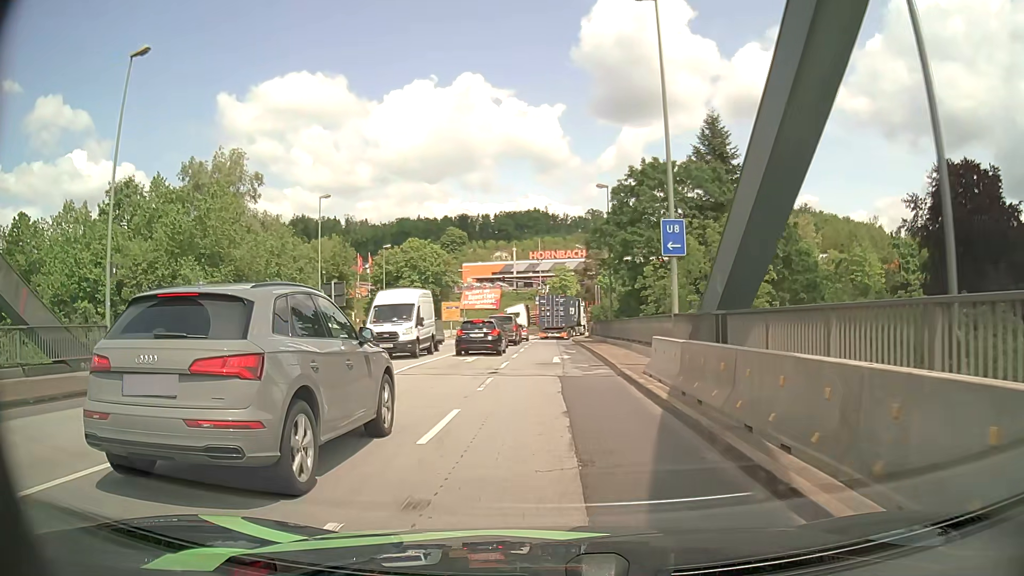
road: primary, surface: asphalt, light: Day
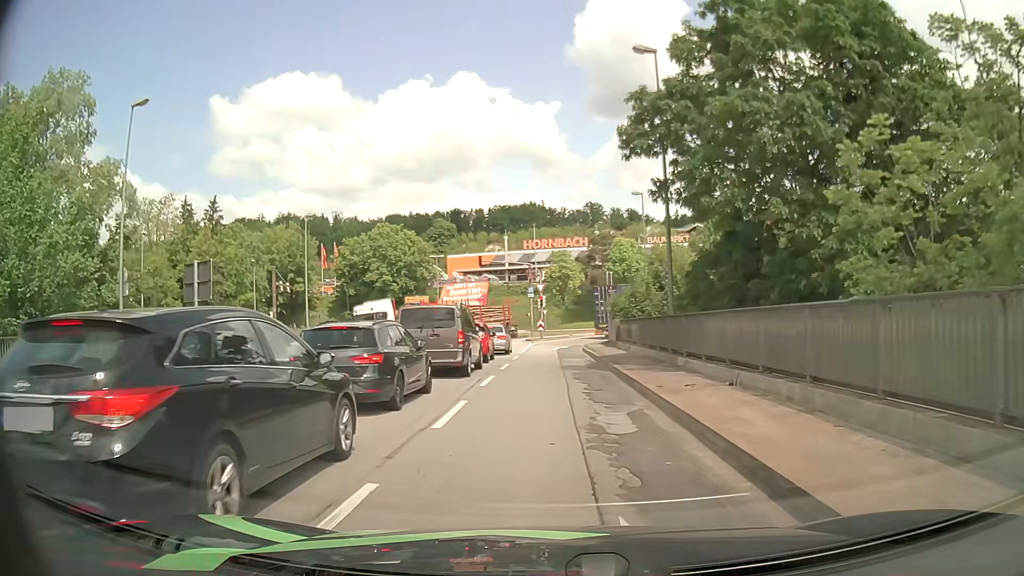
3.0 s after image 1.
(+0.1, +22.8) m; 0°
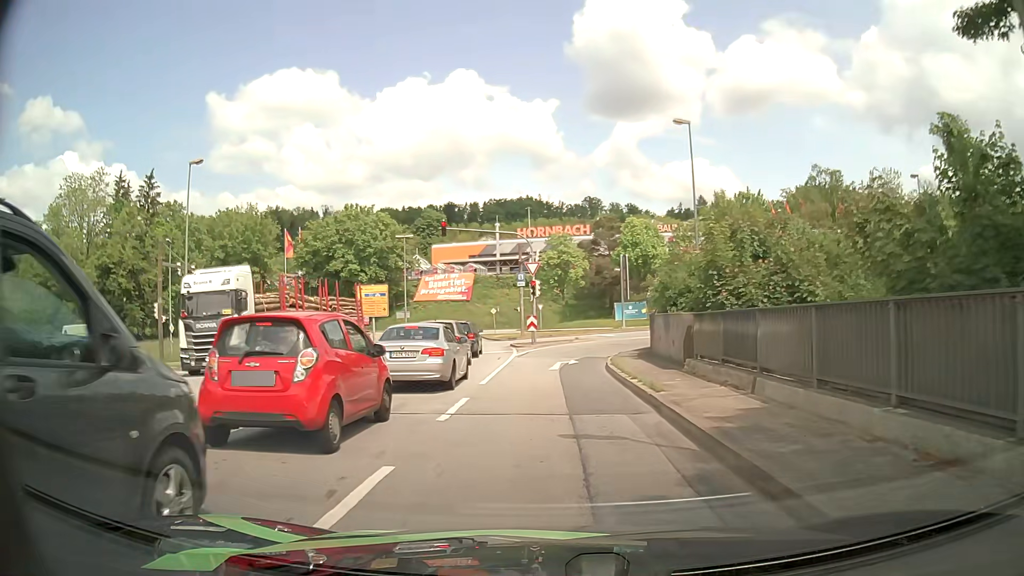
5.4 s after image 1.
(0.0, +17.3) m; 0°
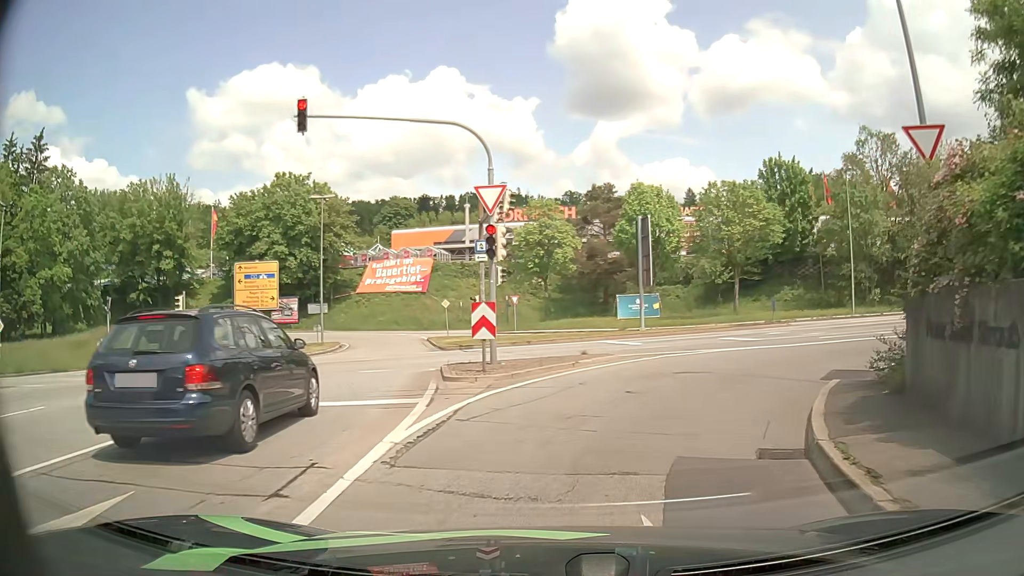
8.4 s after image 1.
(+0.1, +20.1) m; +2°
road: primary_link
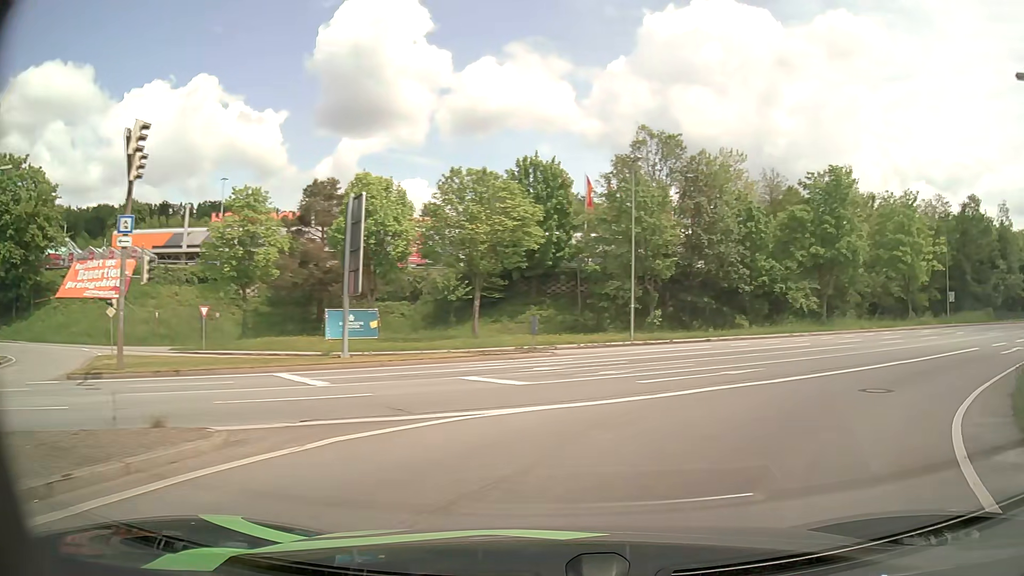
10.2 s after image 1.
(+1.8, +10.8) m; +24°
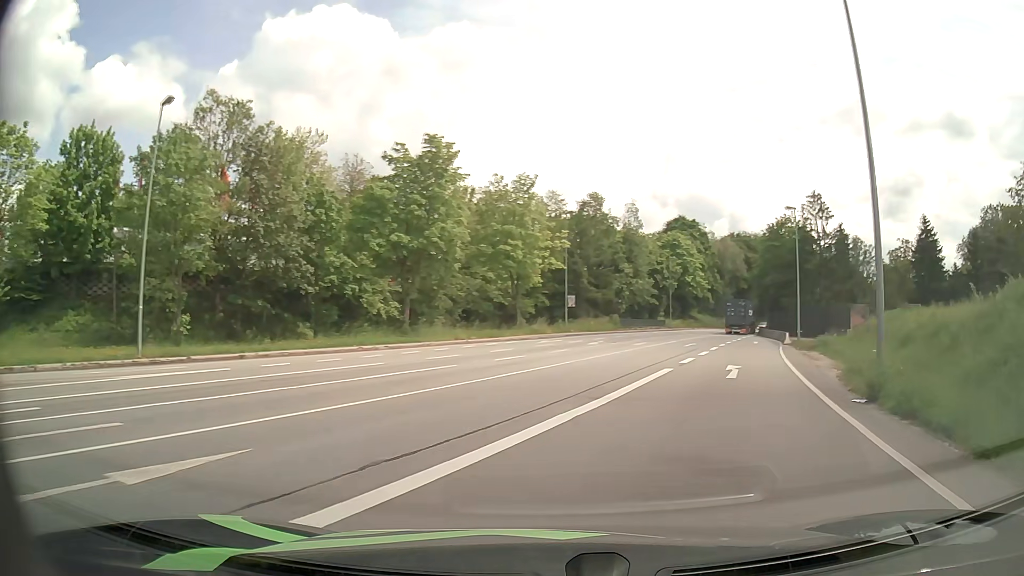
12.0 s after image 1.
(+3.6, +11.0) m; +35°
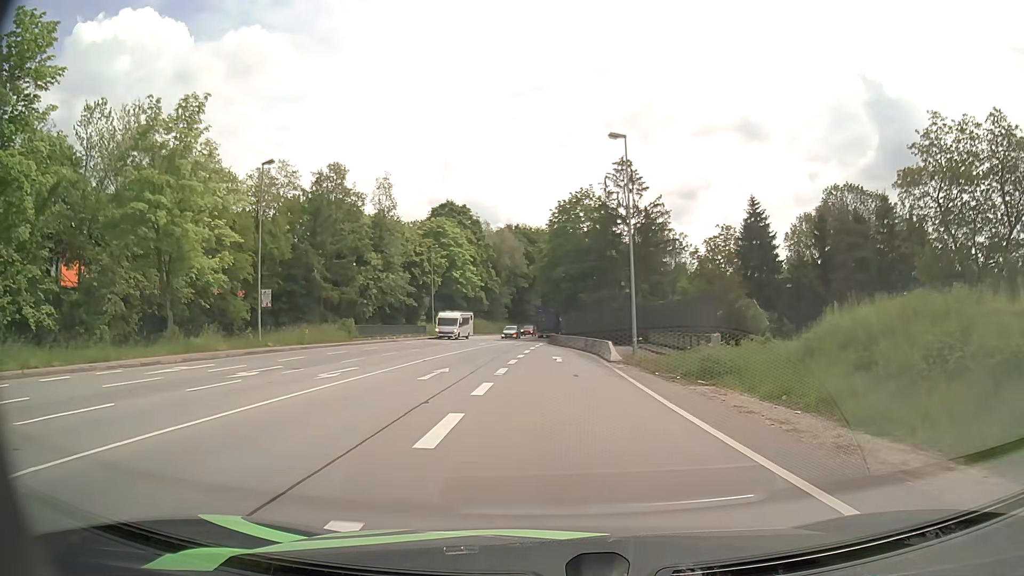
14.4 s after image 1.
(+4.6, +20.7) m; +19°
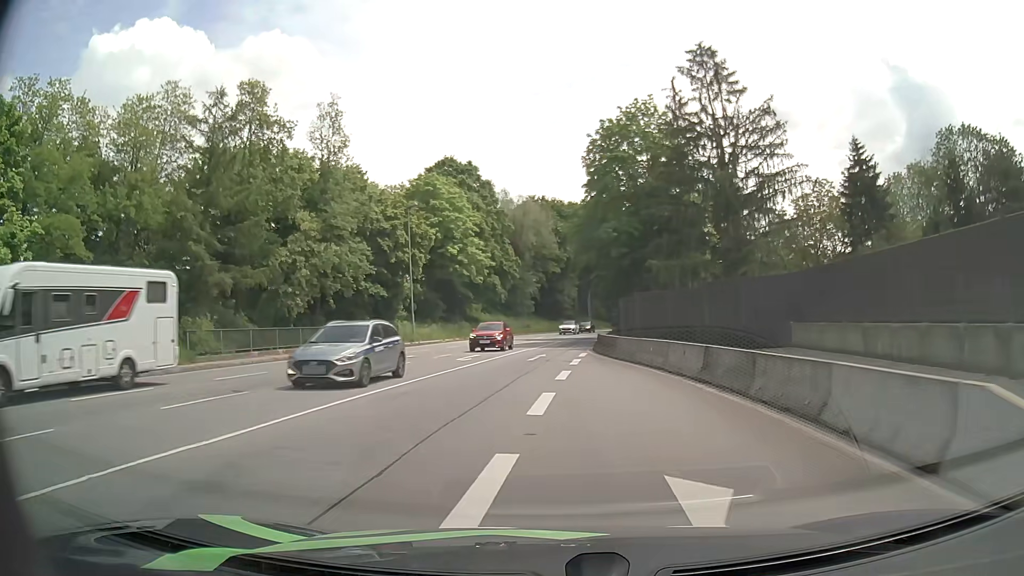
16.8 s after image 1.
(-0.6, +27.7) m; -4°
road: primary
(0, +10) (0, +20) (0, +30) (+1, +40) (+2, +50) (+4, +60) (+5, +70) (+7, +80) (+9, +89) (+12, +99) m
